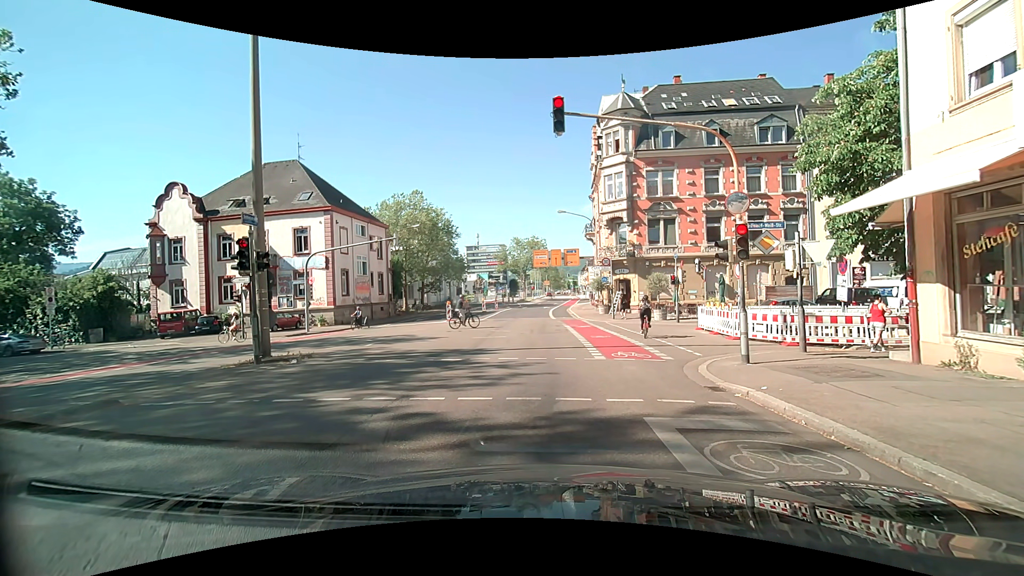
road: secondary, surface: asphalt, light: Day
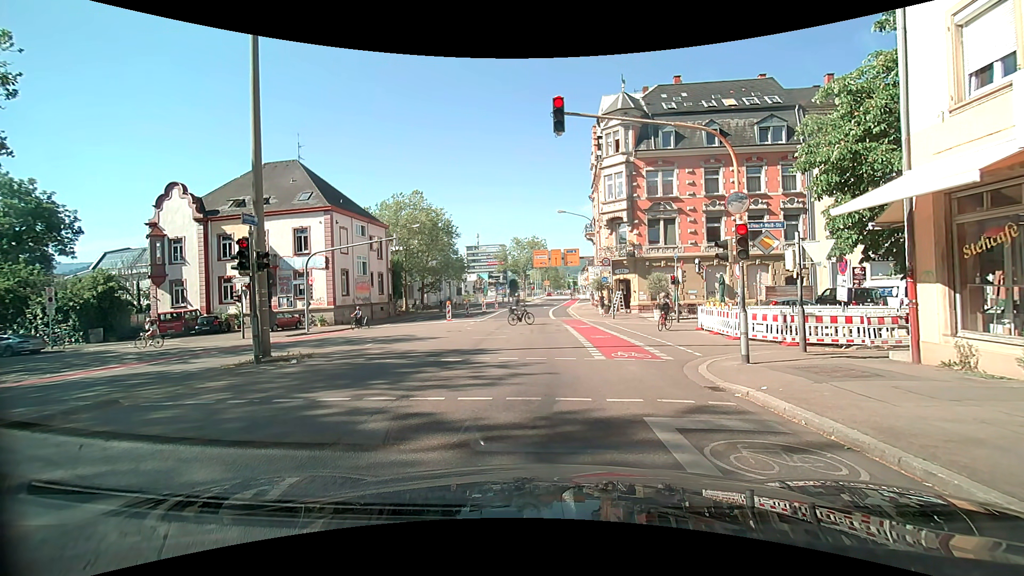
(0.0, 0.0) m; 0°
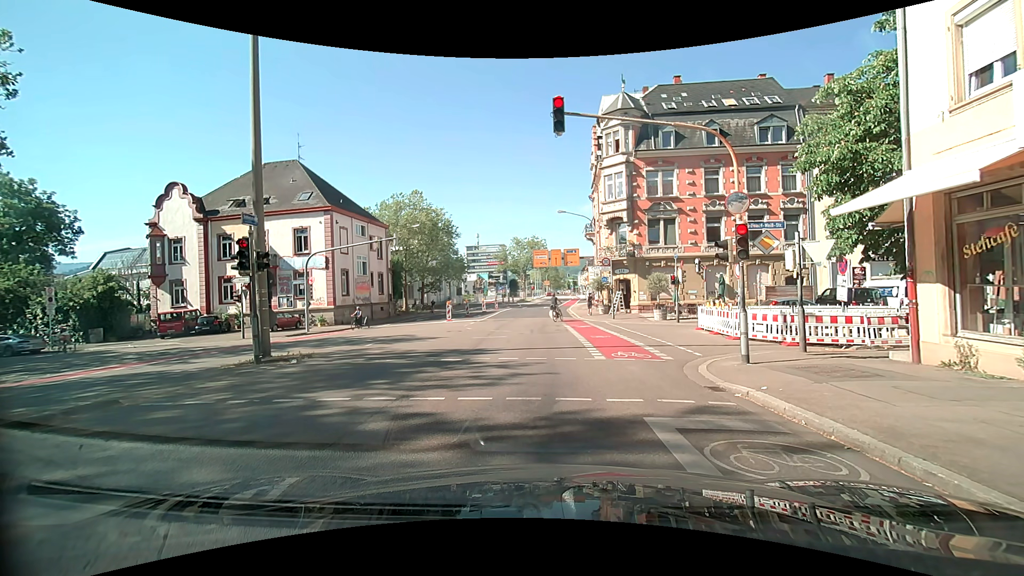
(0.0, 0.0) m; 0°
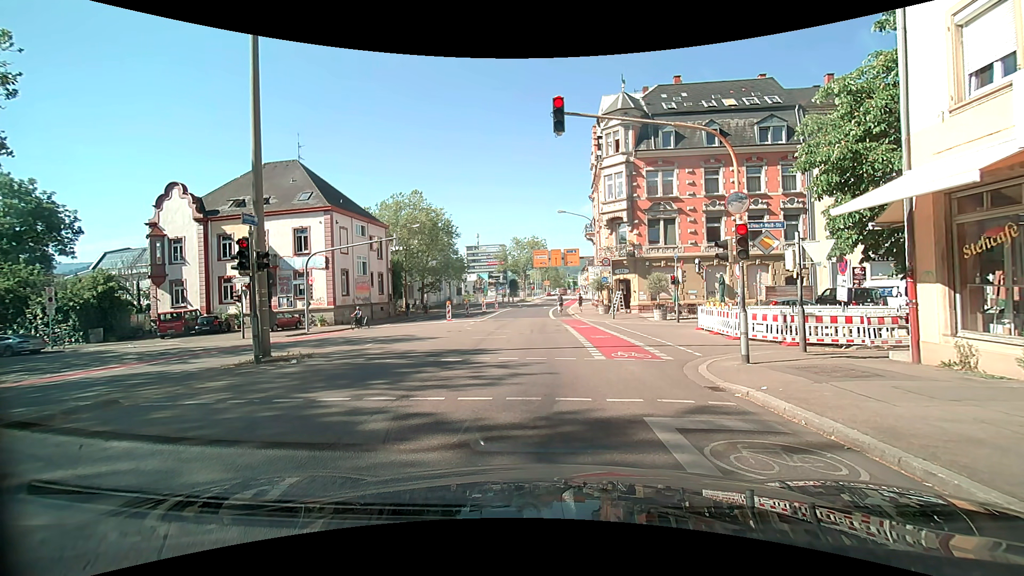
(0.0, 0.0) m; 0°
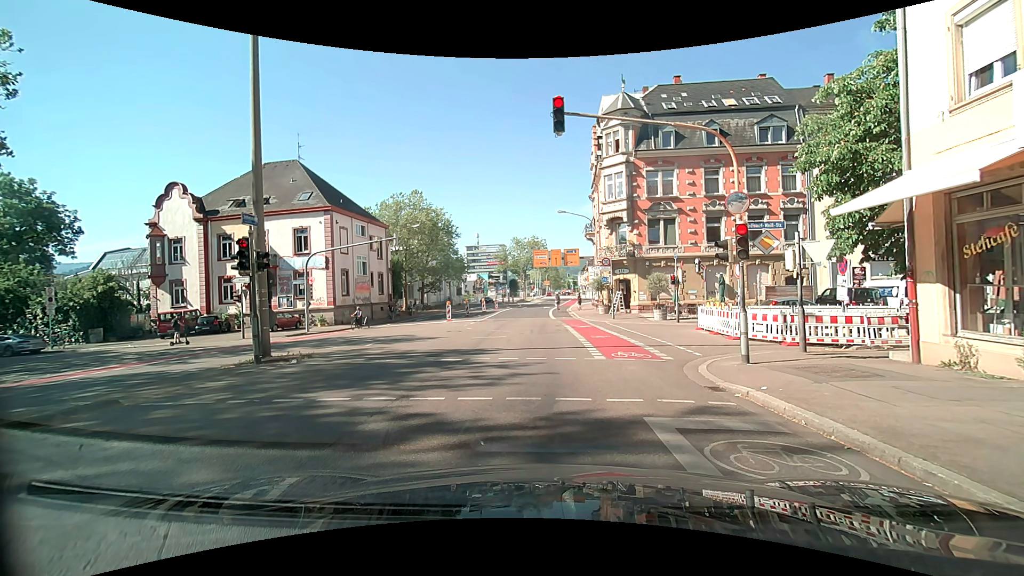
(0.0, 0.0) m; 0°
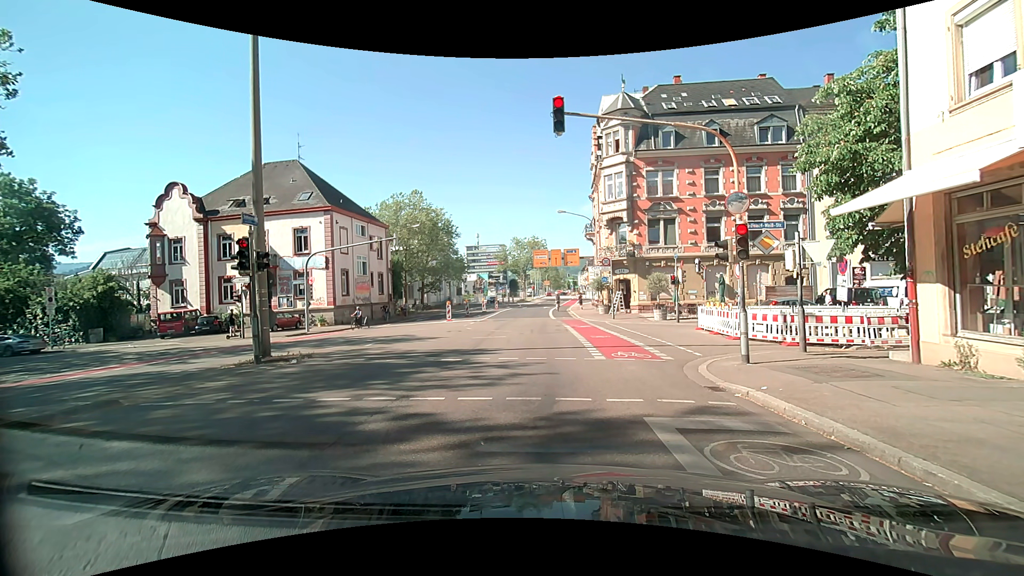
(0.0, 0.0) m; 0°
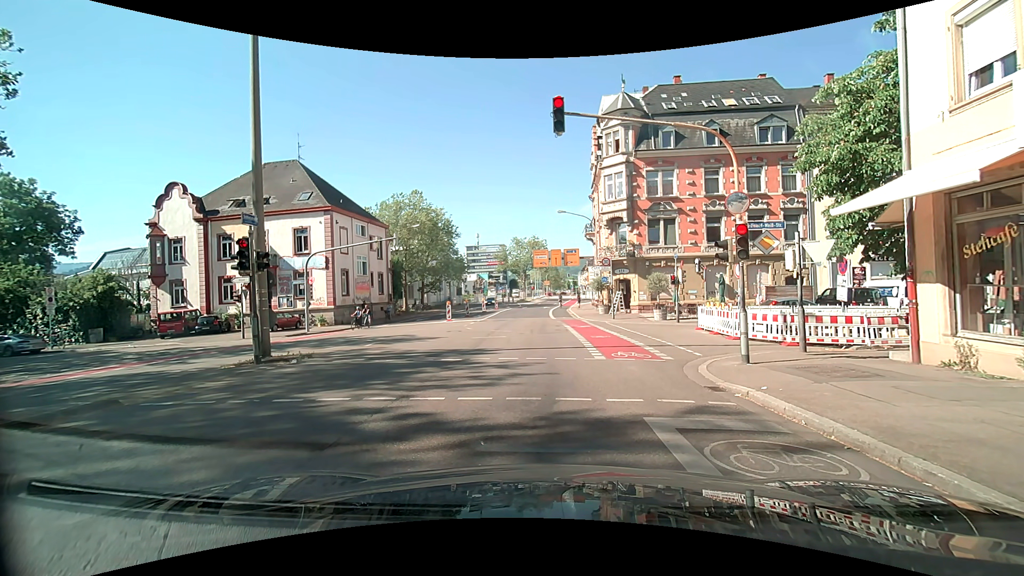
(0.0, 0.0) m; 0°
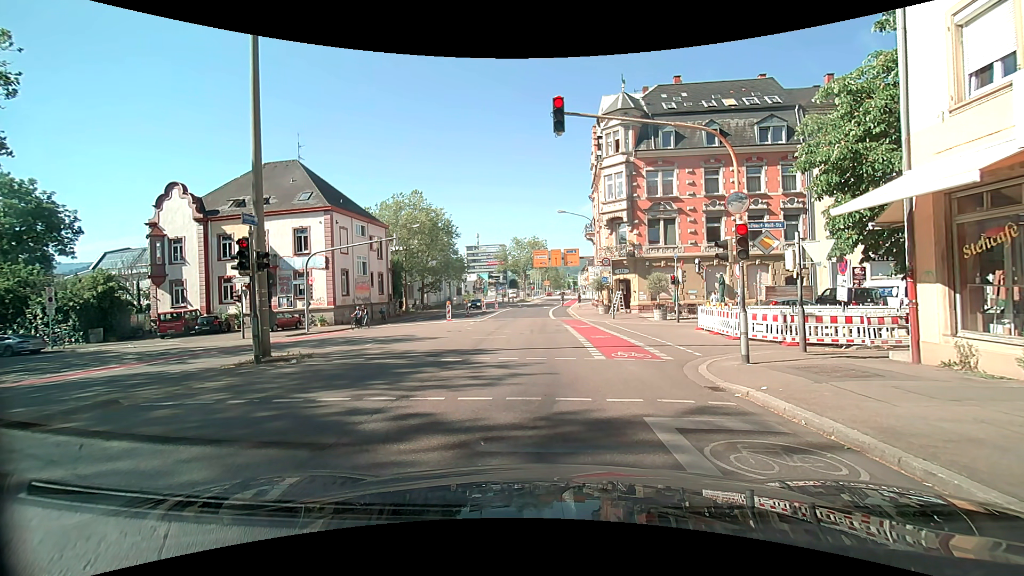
(0.0, 0.0) m; 0°
(0, +10) (0, +20) (0, +30) (0, +40) (0, +50) (0, +60) (+1, +70) (+2, +80) (+5, +90) (+8, +99) m
